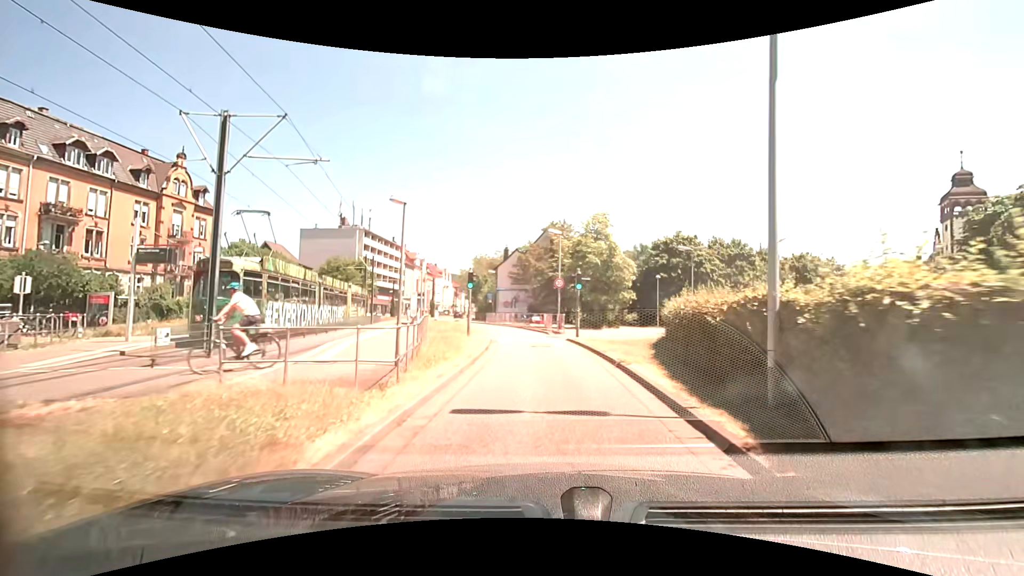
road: secondary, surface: asphalt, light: Day
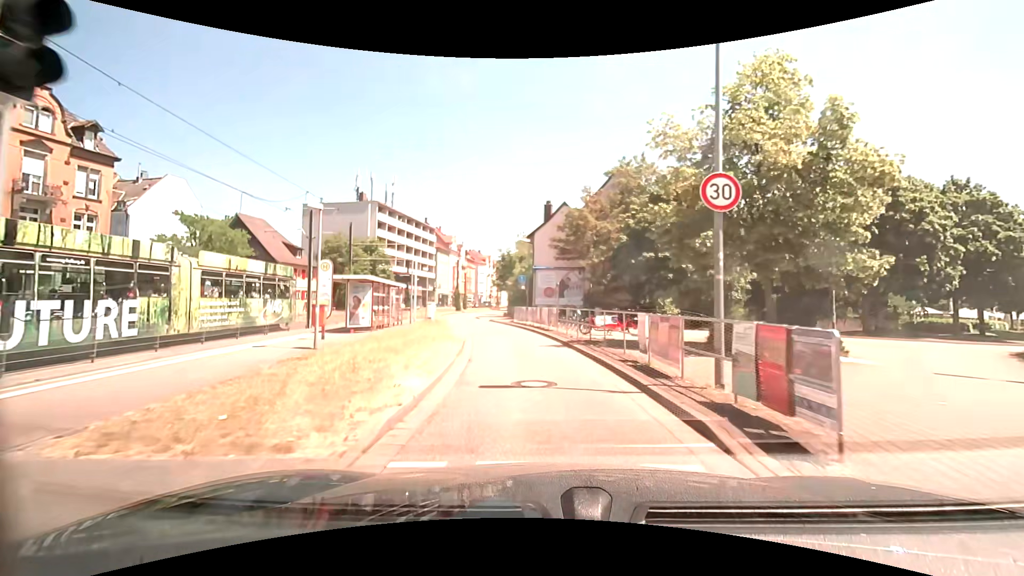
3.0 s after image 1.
(-1.1, +22.7) m; -7°
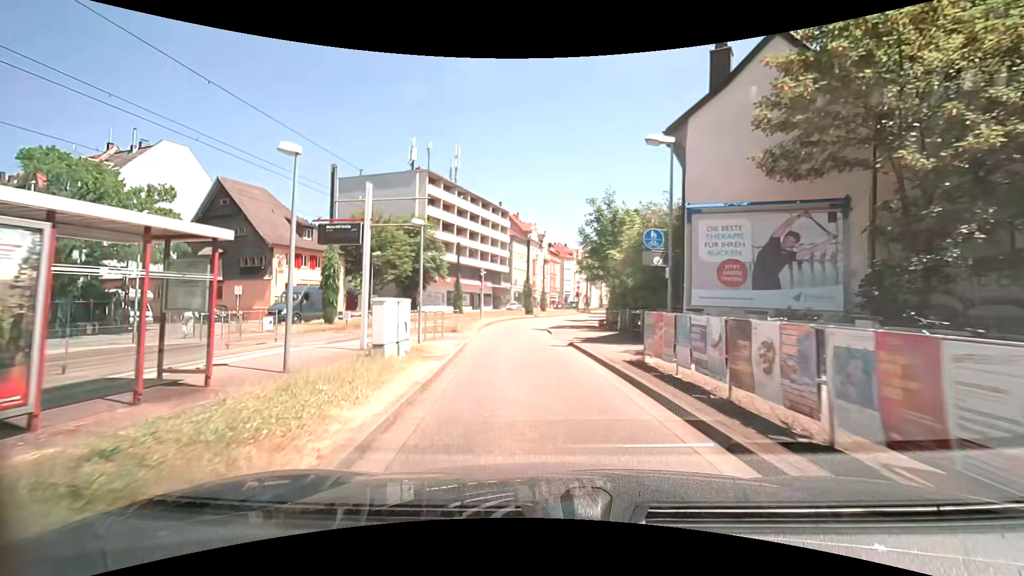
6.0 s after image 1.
(-1.9, +22.9) m; -10°
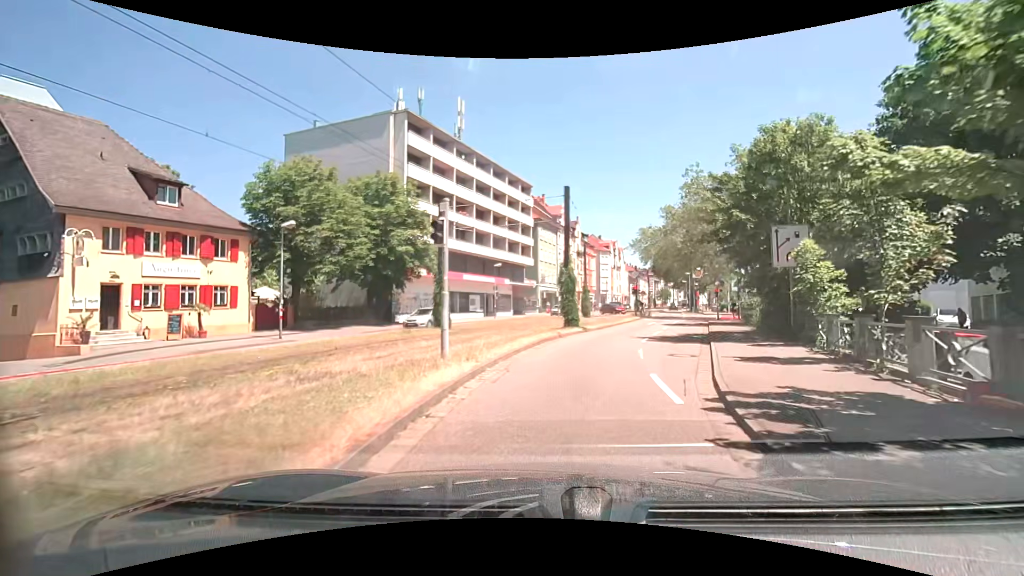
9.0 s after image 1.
(-1.4, +22.6) m; -4°
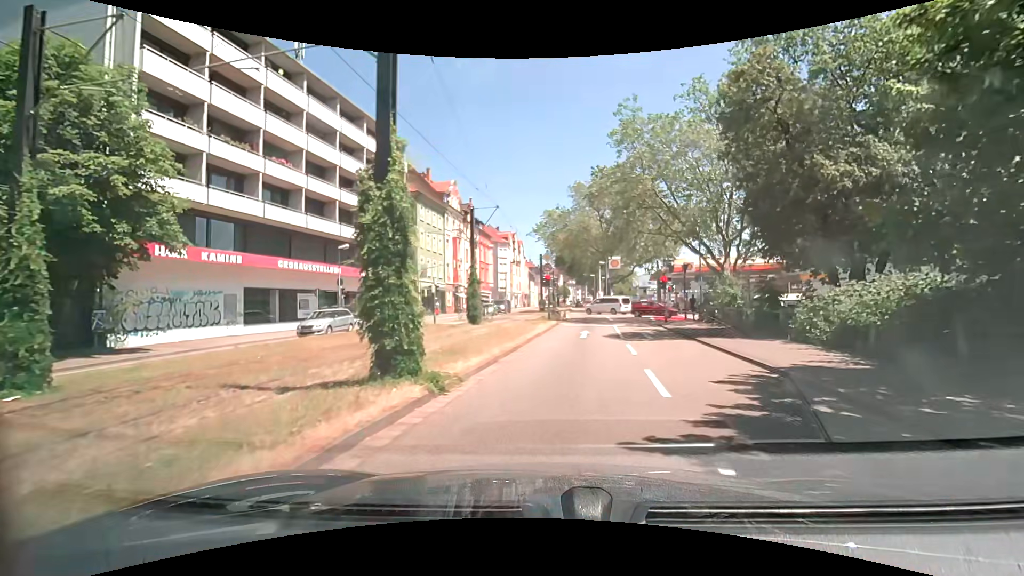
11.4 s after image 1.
(+1.8, +17.9) m; +13°
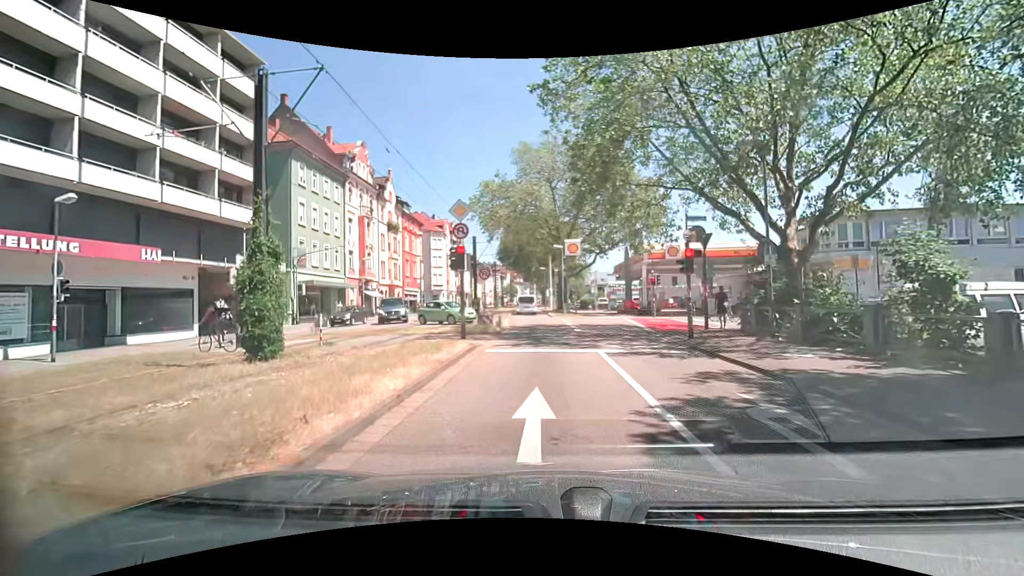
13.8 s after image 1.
(+0.9, +16.7) m; +5°
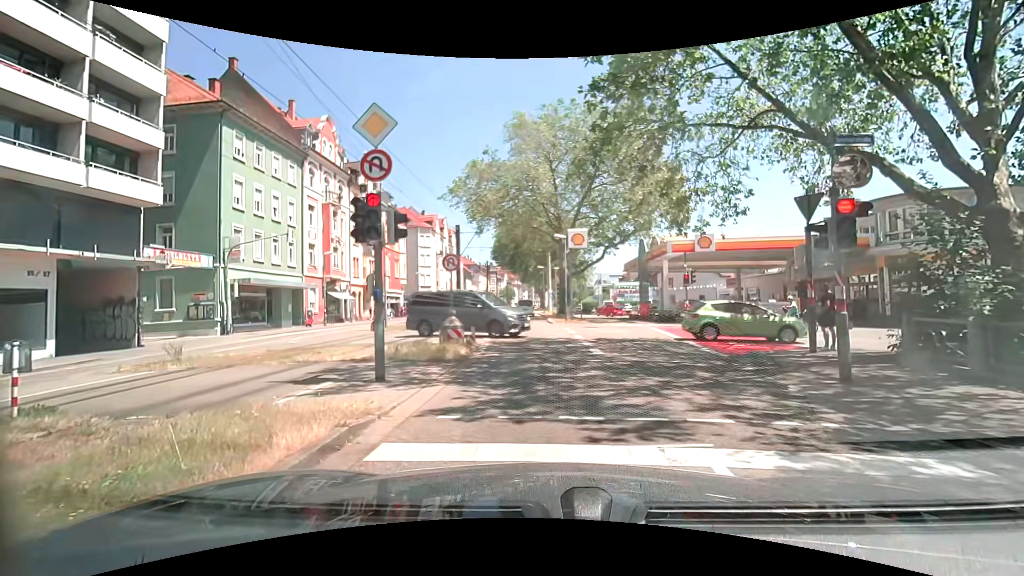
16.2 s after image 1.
(0.0, +8.1) m; +2°
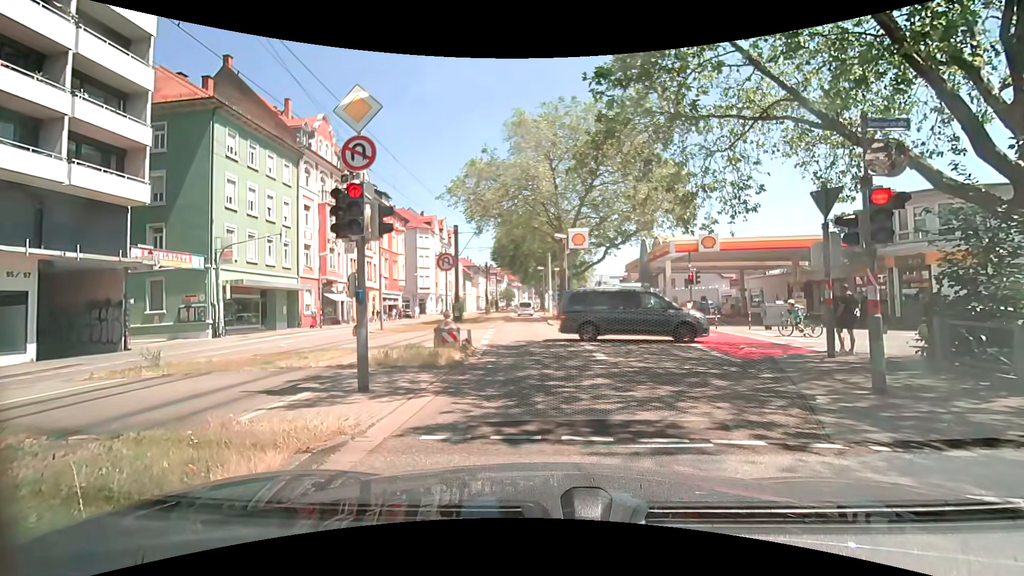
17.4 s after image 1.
(0.0, +0.7) m; 0°
